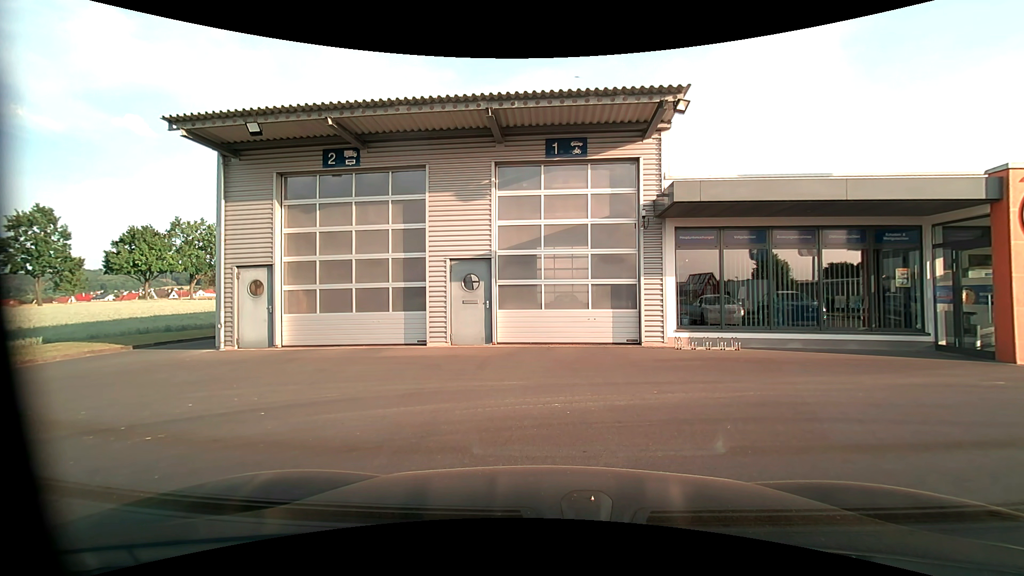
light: Day
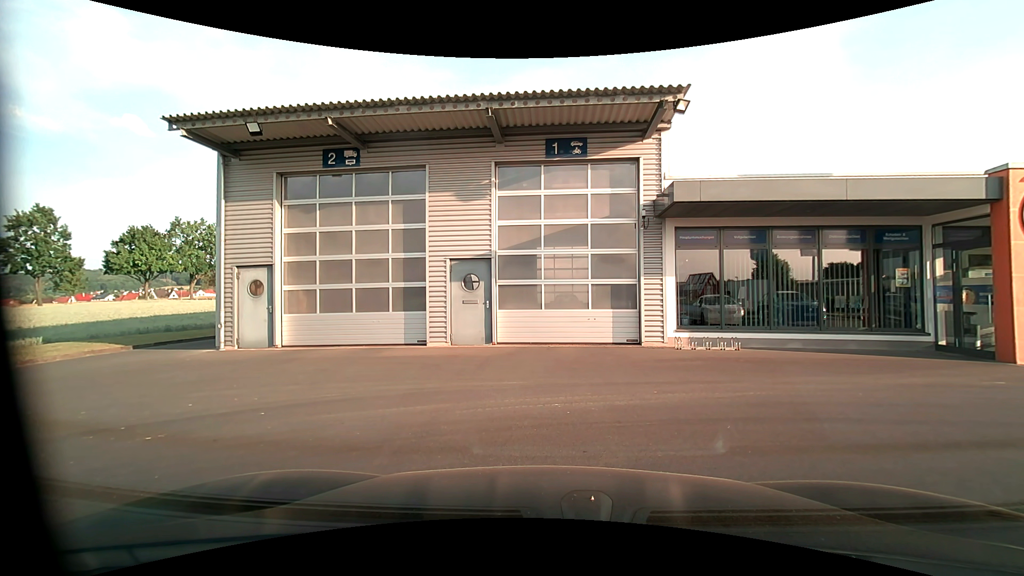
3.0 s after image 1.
(0.0, 0.0) m; 0°
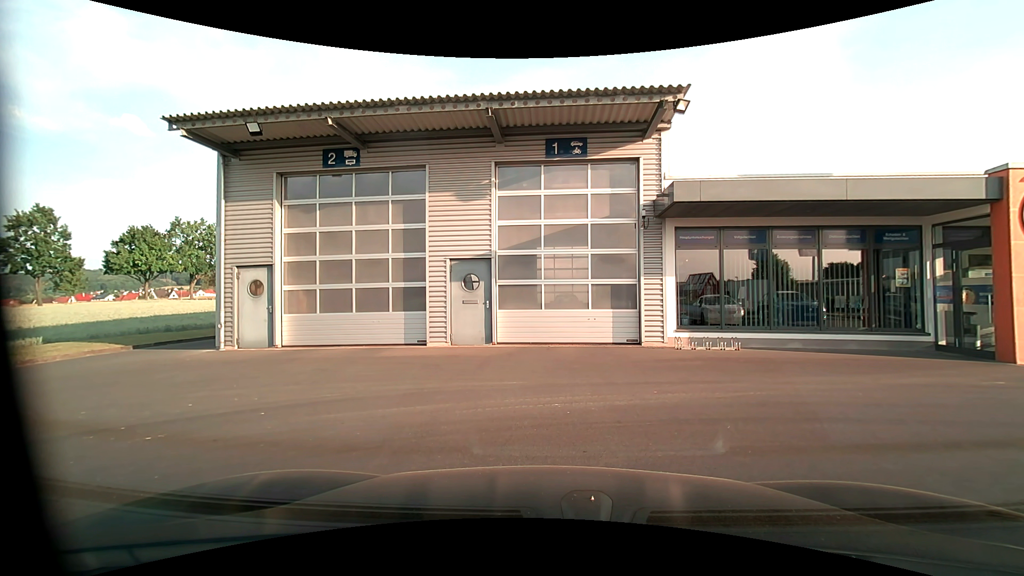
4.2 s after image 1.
(0.0, 0.0) m; 0°
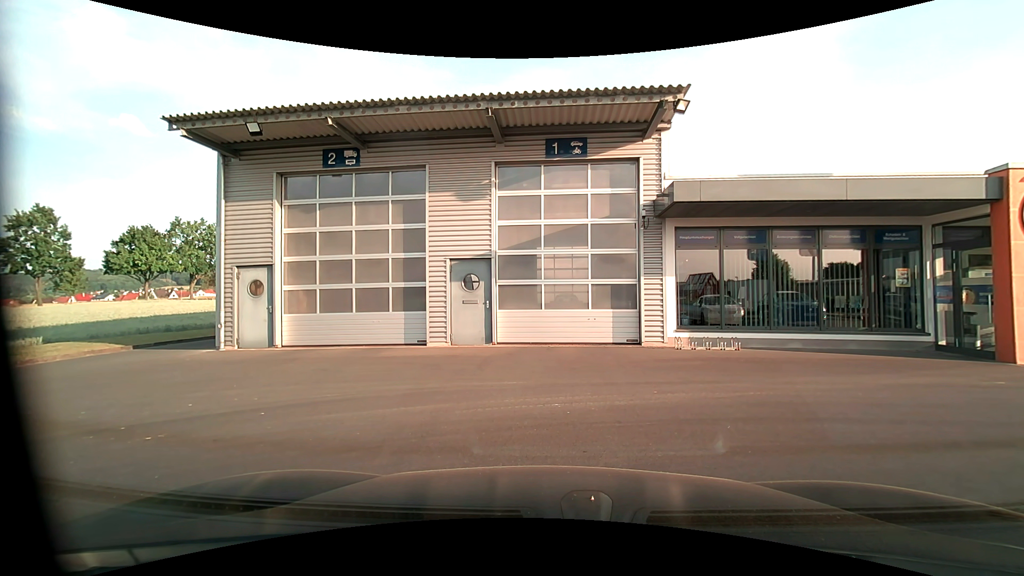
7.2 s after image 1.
(0.0, 0.0) m; 0°
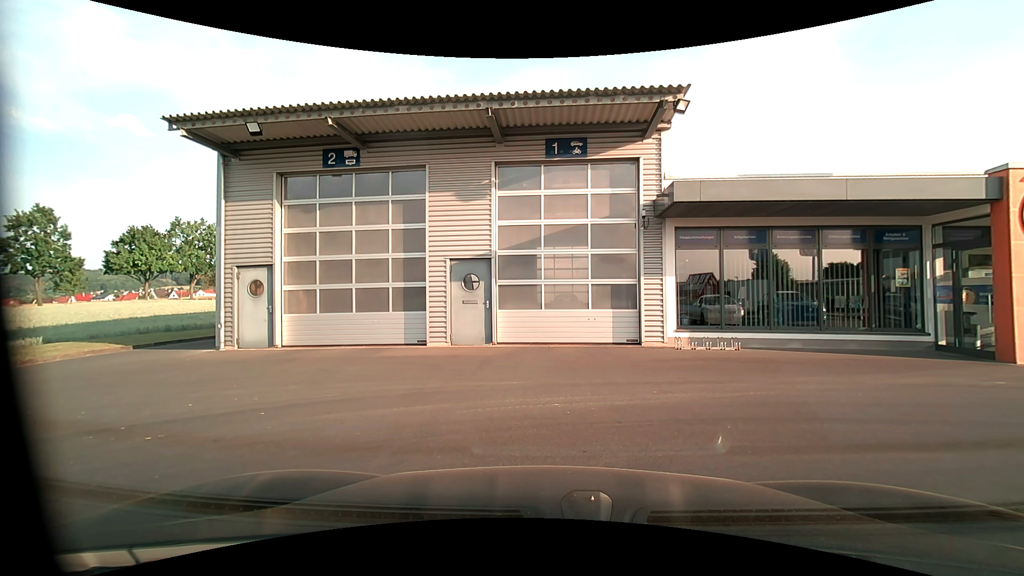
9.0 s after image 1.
(0.0, 0.0) m; 0°
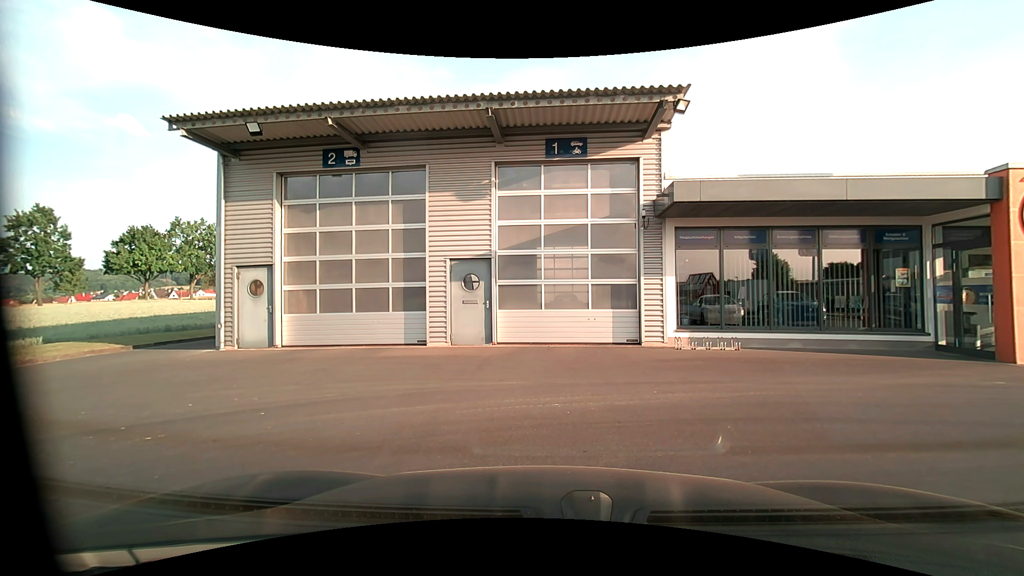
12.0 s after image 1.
(0.0, 0.0) m; 0°
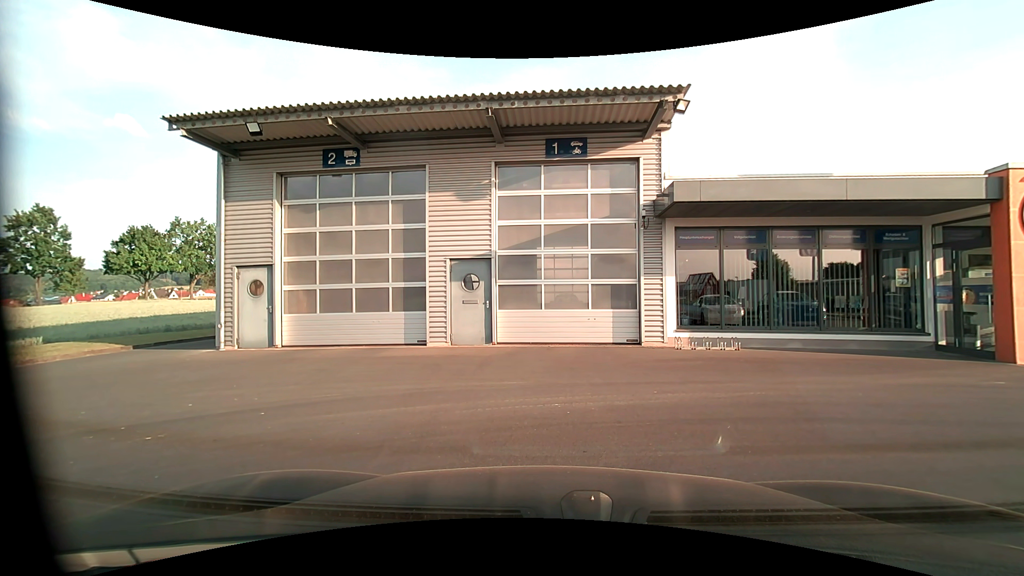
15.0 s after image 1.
(0.0, 0.0) m; 0°
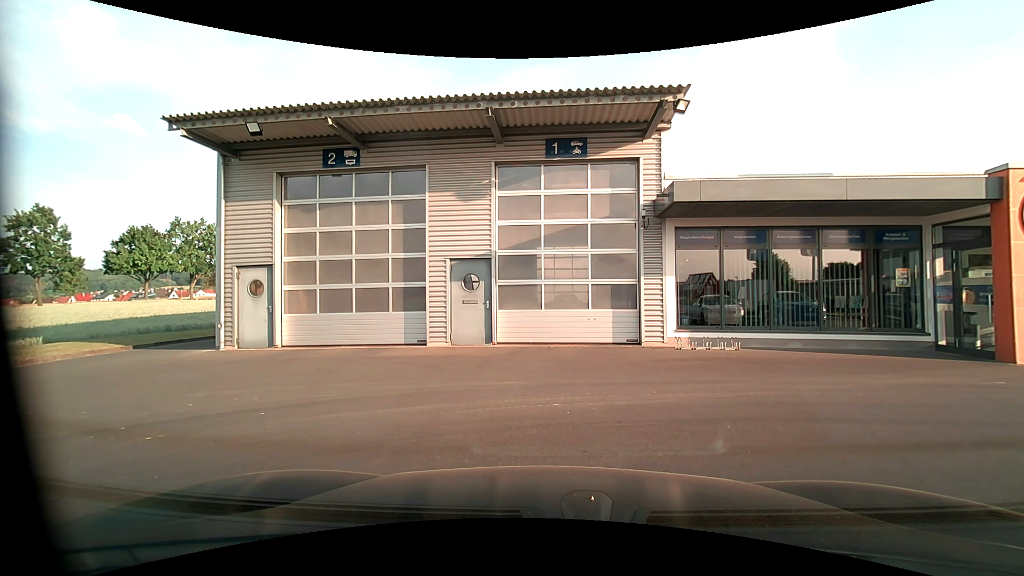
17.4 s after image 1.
(0.0, 0.0) m; 0°
